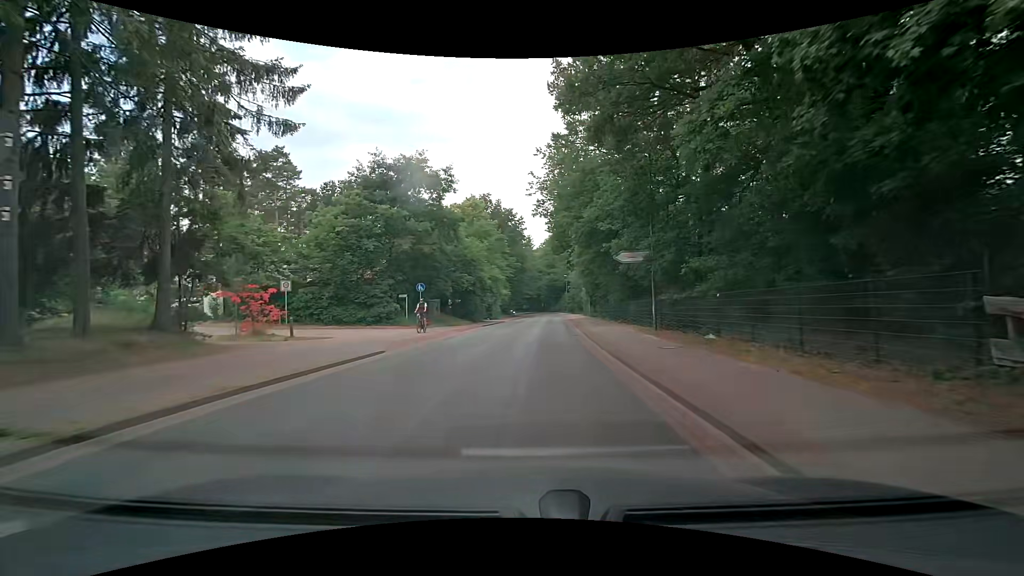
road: tertiary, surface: asphalt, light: Day
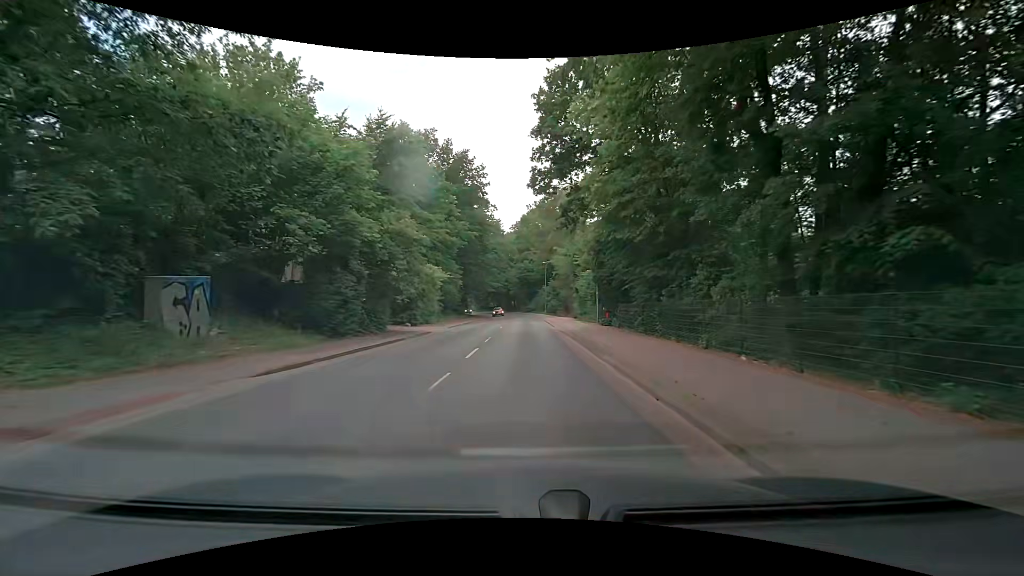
(+0.9, +29.4) m; +4°
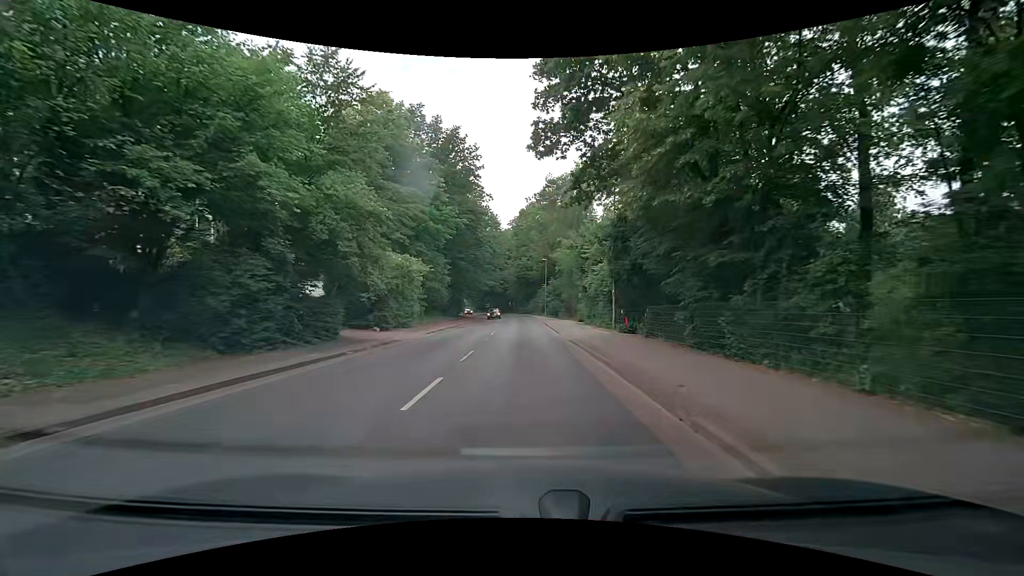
(-0.1, +6.8) m; 0°
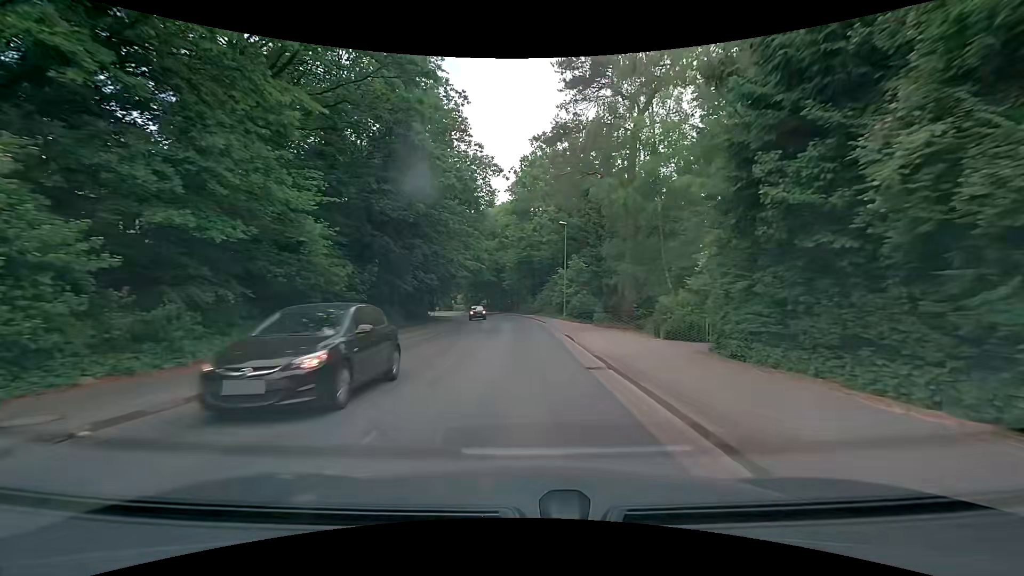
(-0.1, +28.0) m; 0°
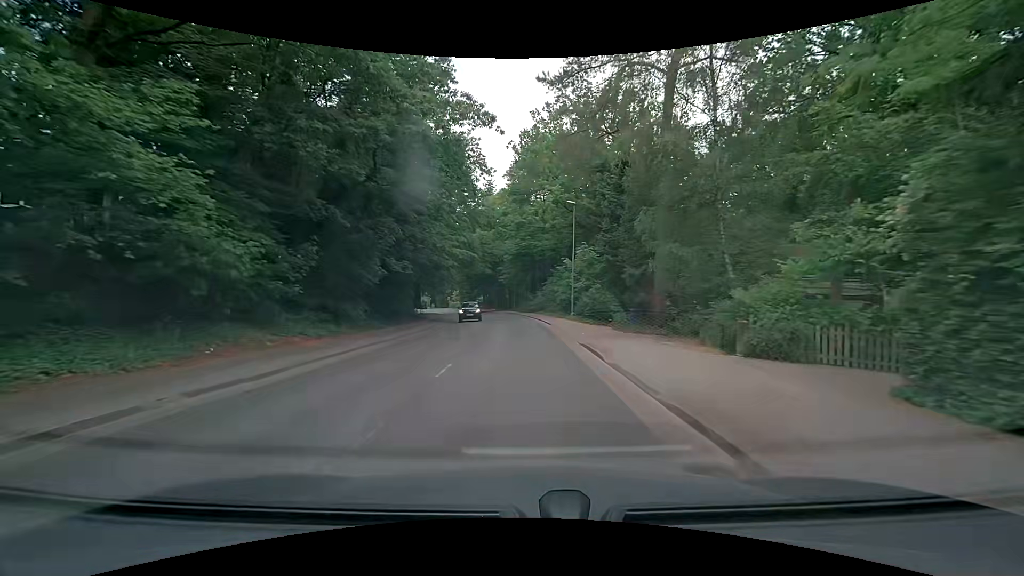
(-0.1, +7.0) m; -2°
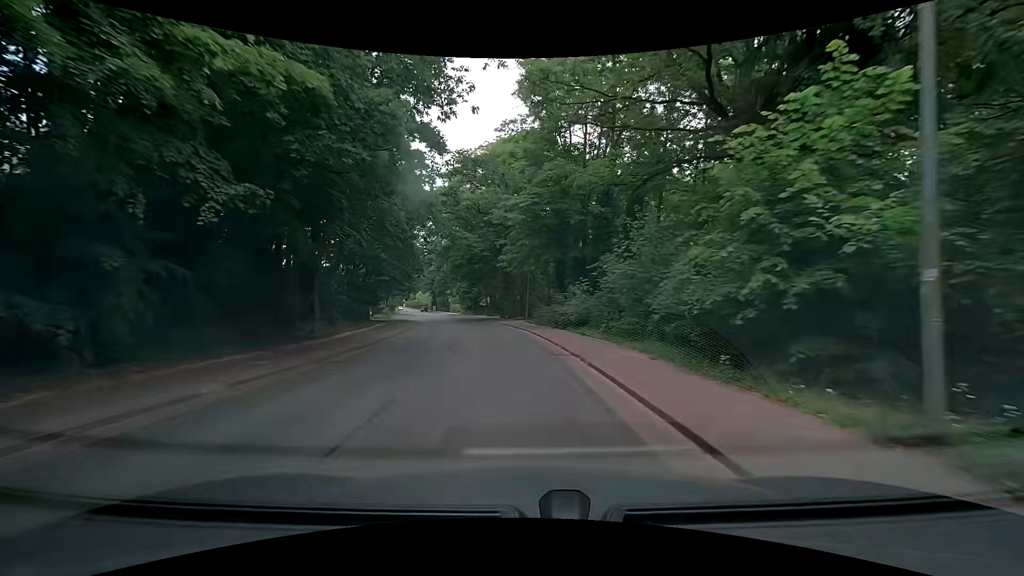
(+0.3, +27.9) m; -2°
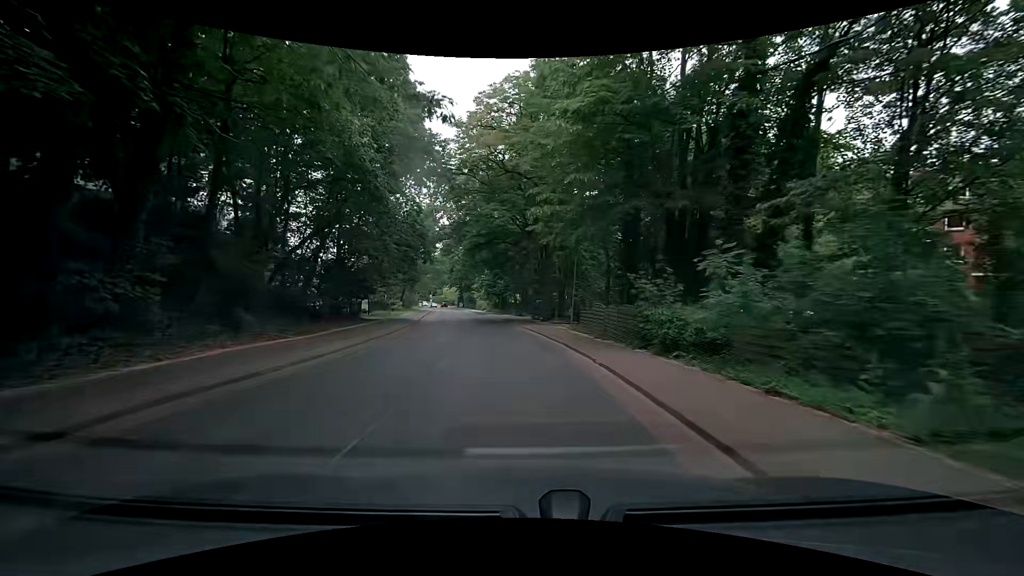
(-0.2, +14.1) m; -3°
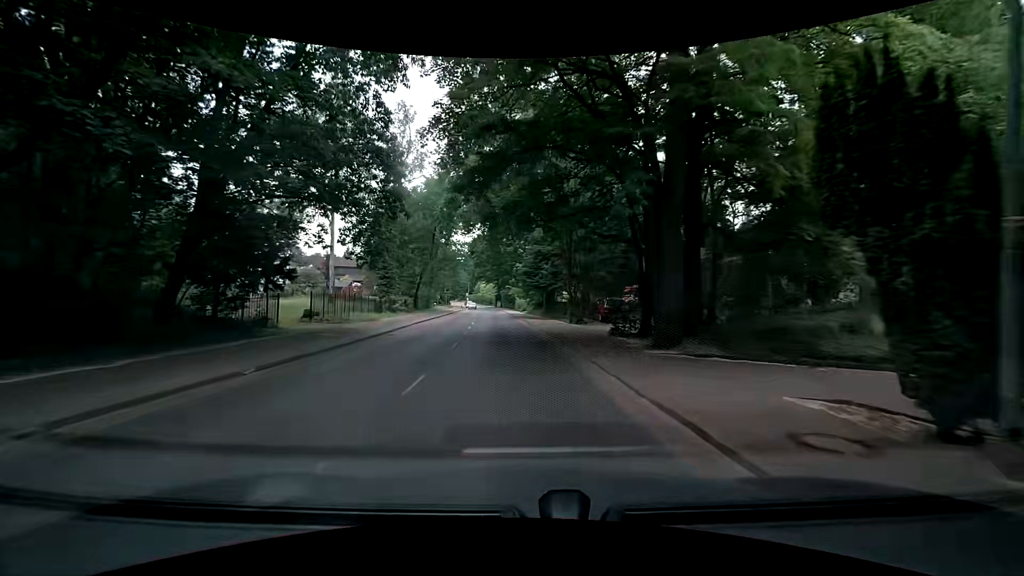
(-0.8, +21.8) m; -4°
(0, +10) (-1, +20) (-2, +30) (-2, +40) (-3, +50) (-4, +60) (-5, +70) (-6, +80) (-7, +90) (-8, +100) m
